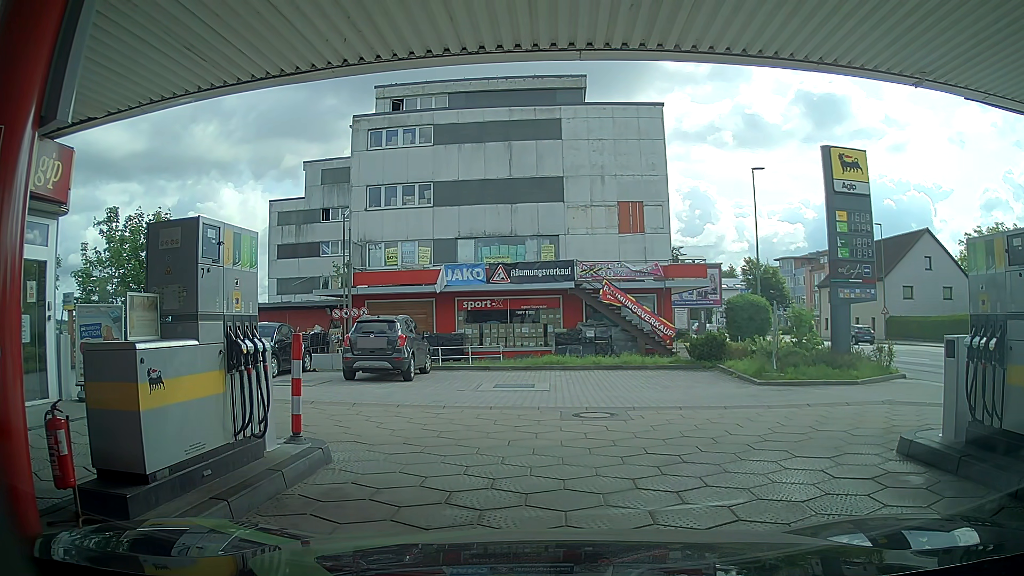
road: service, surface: paving_stones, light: Day
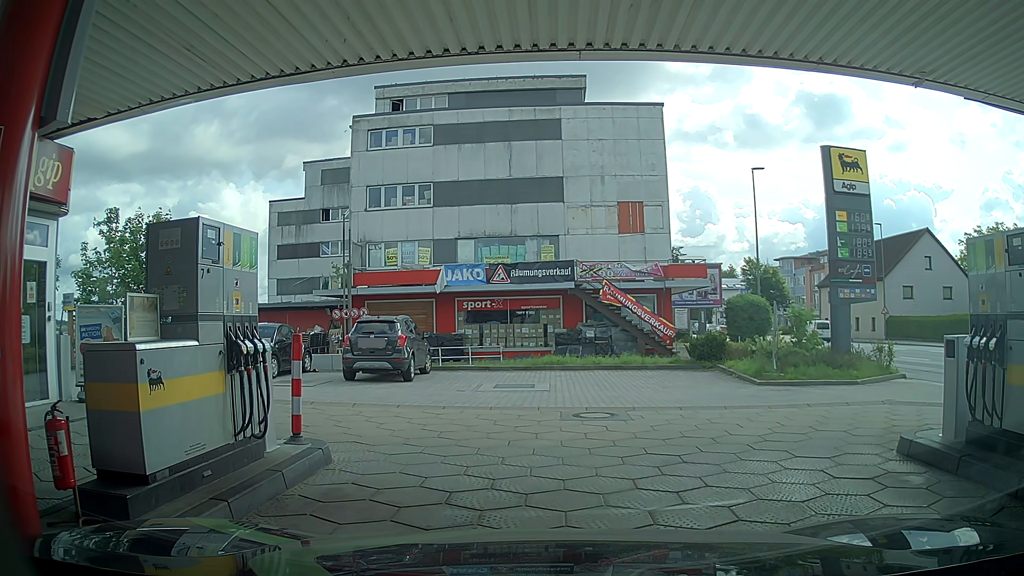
(0.0, 0.0) m; 0°
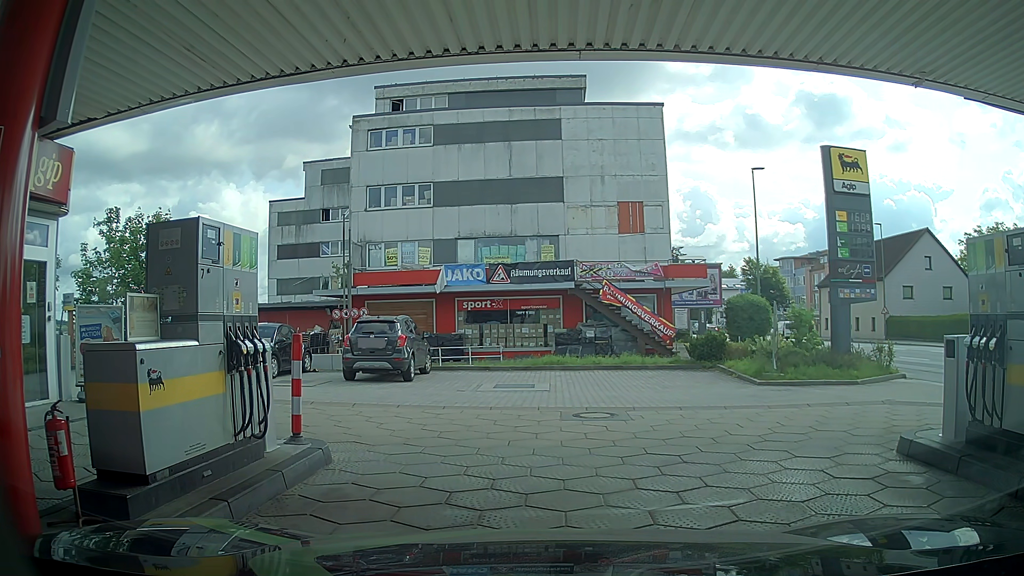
(0.0, 0.0) m; 0°
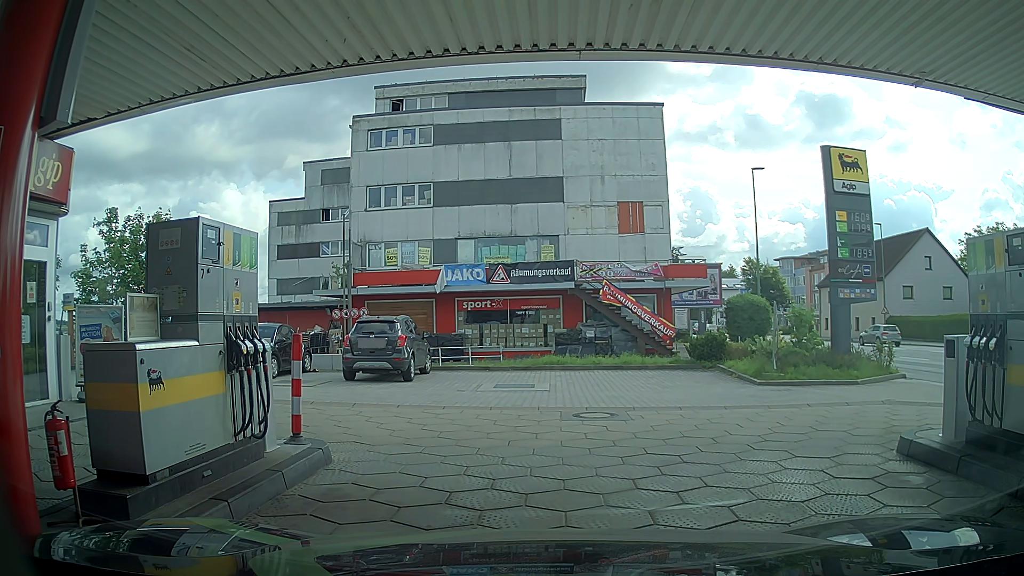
(0.0, 0.0) m; 0°
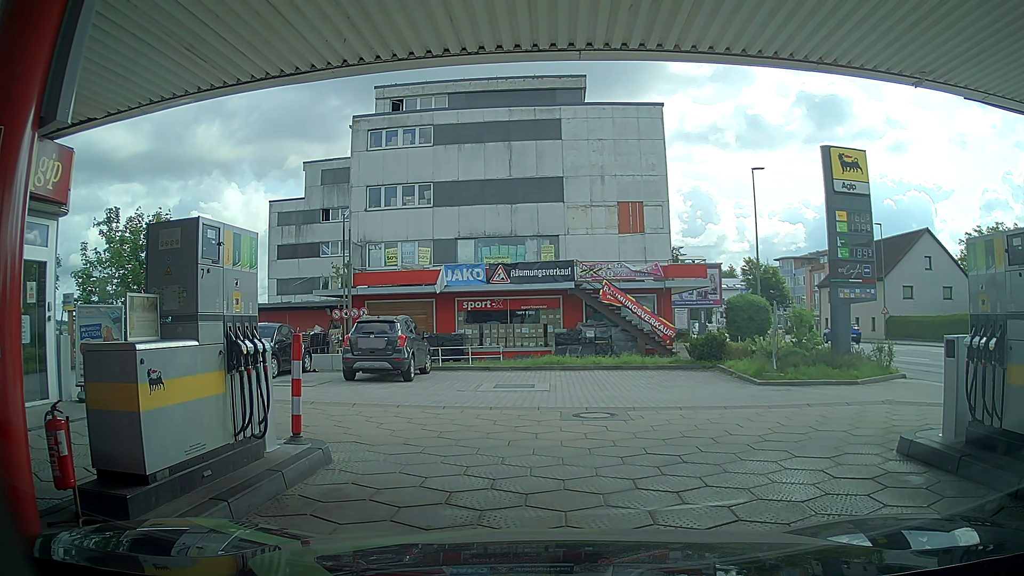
(0.0, 0.0) m; 0°
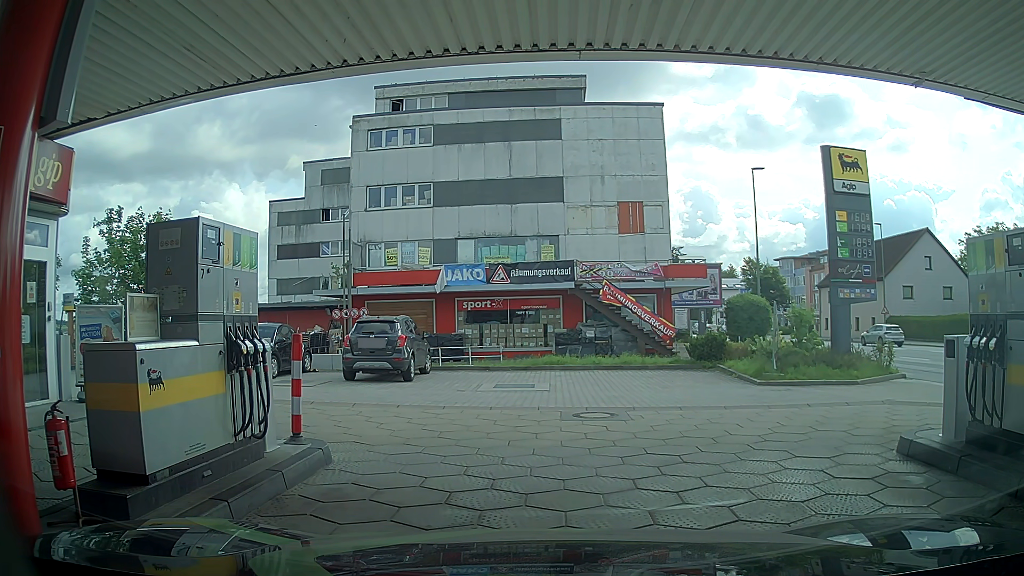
(0.0, 0.0) m; 0°
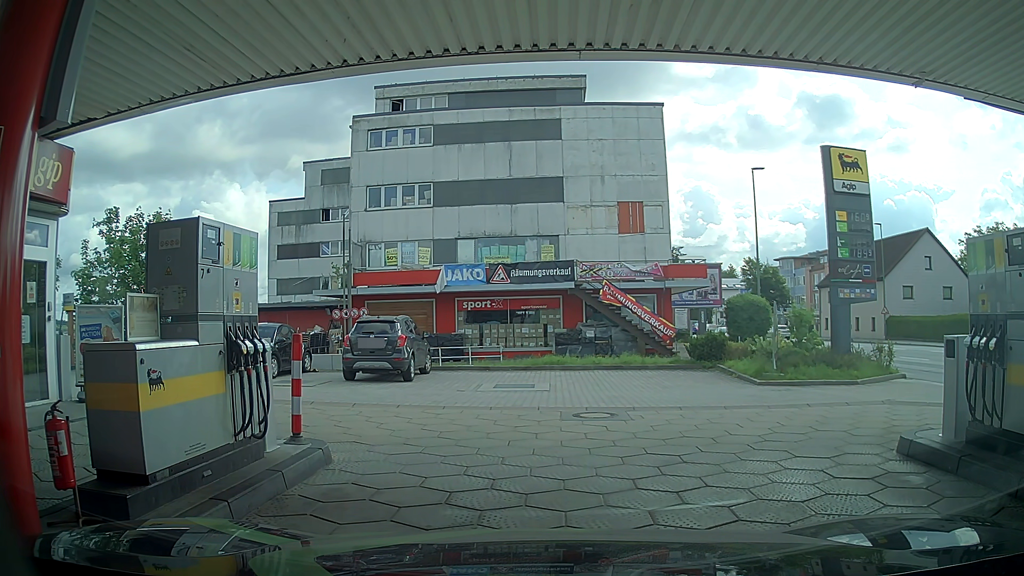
(0.0, 0.0) m; 0°
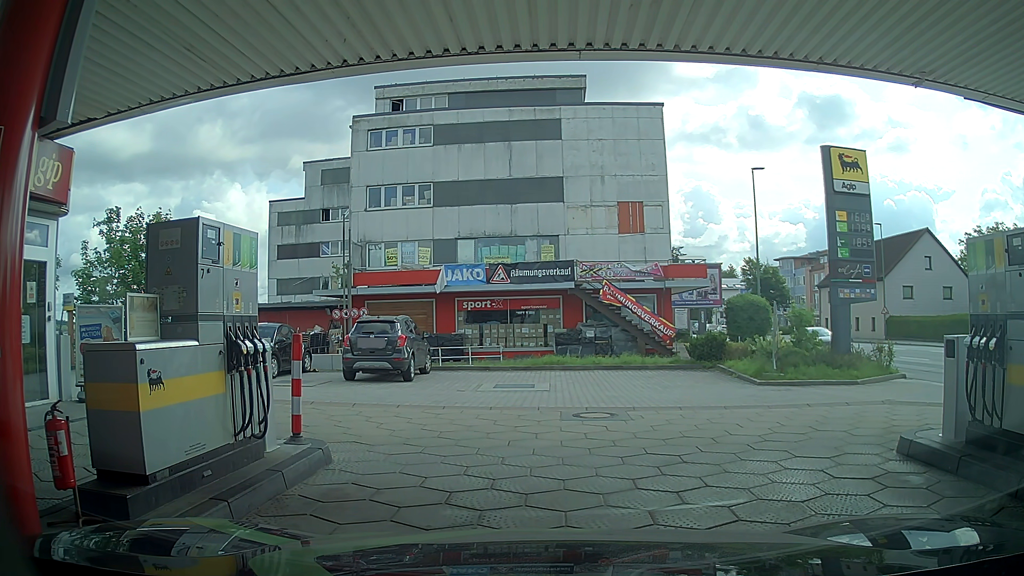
(0.0, 0.0) m; 0°
